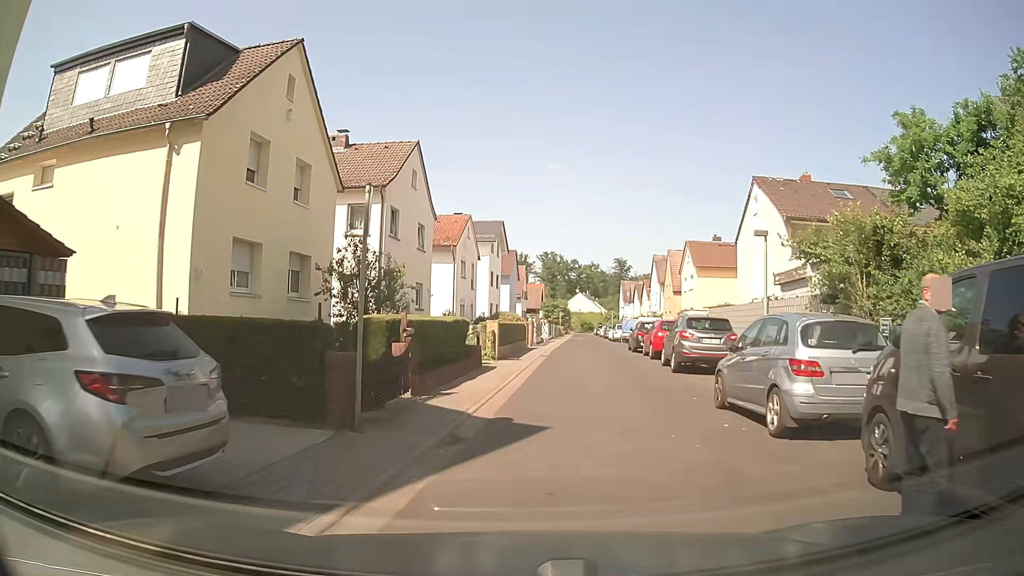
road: residential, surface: asphalt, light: Day
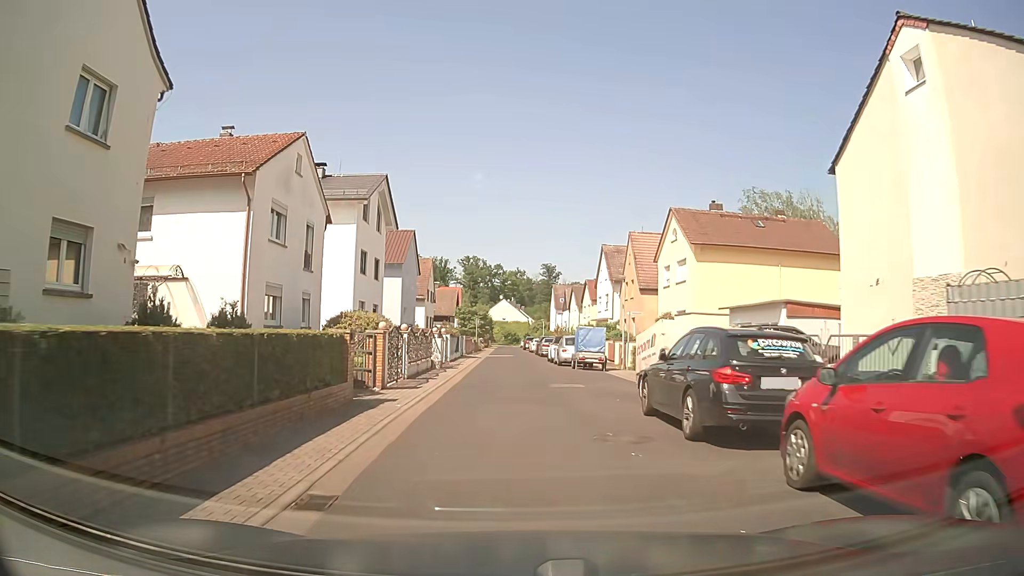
(+1.8, +22.7) m; +6°
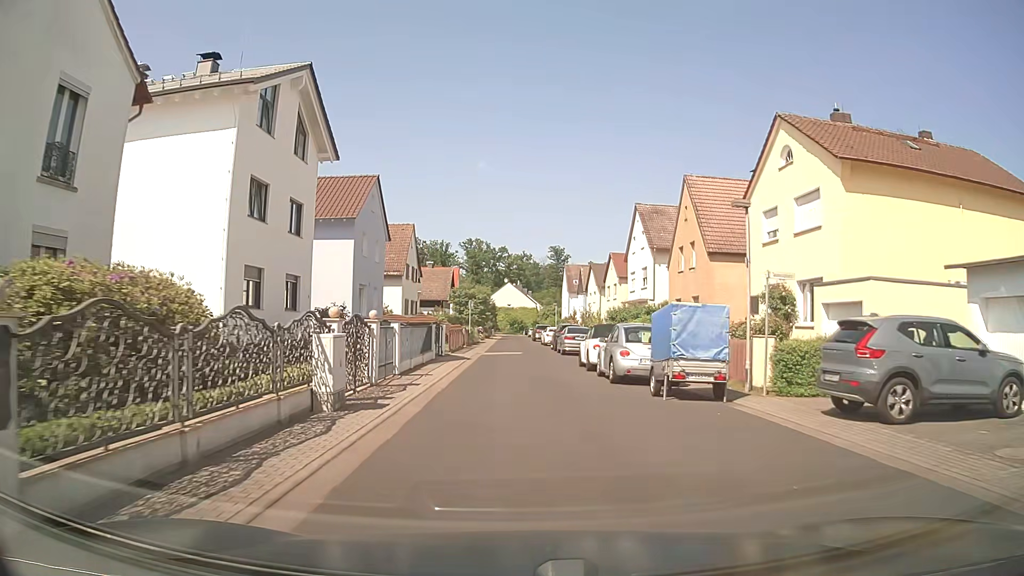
(-0.2, +16.4) m; -1°
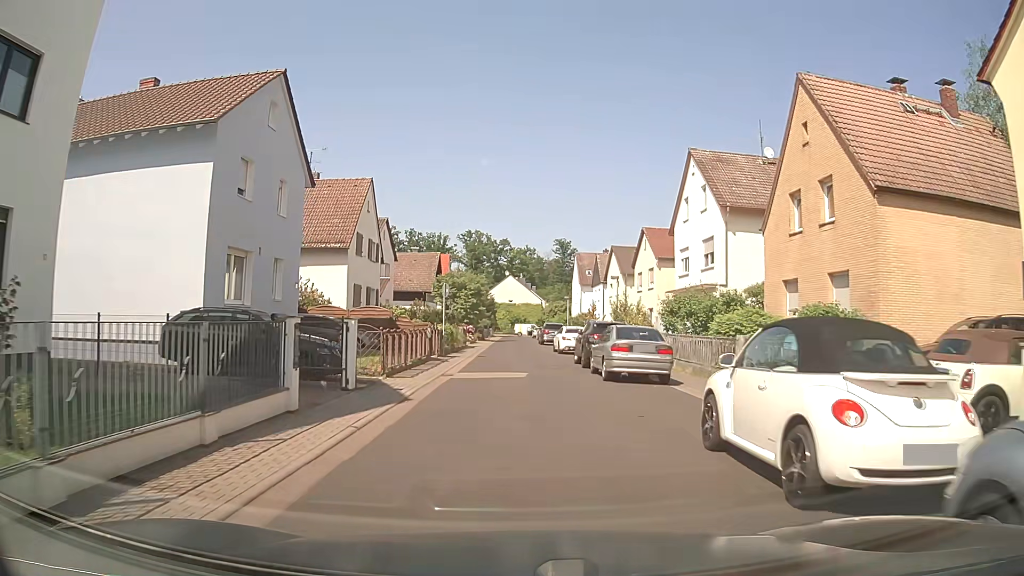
(+0.1, +16.3) m; 0°
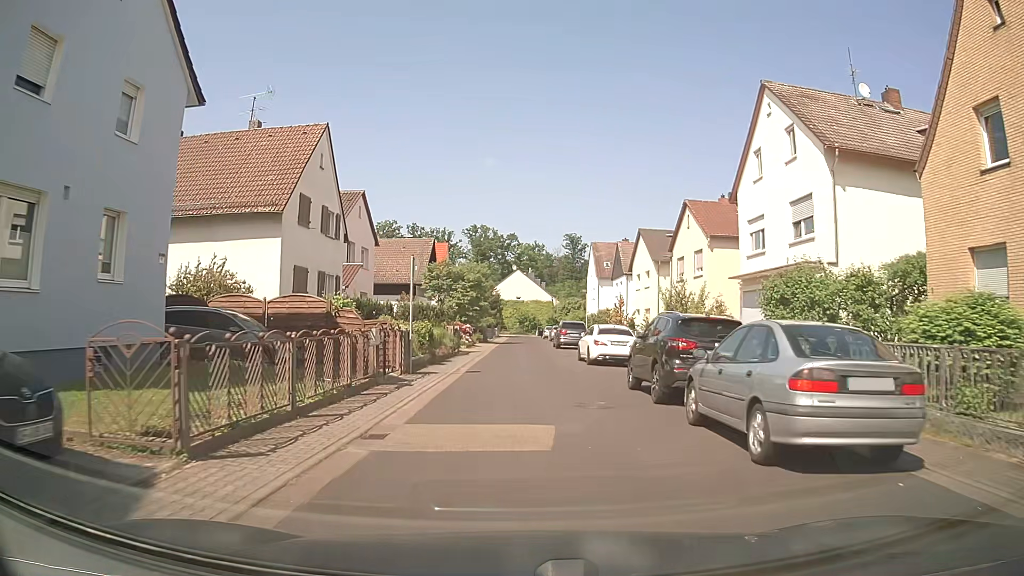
(-0.1, +10.6) m; -2°
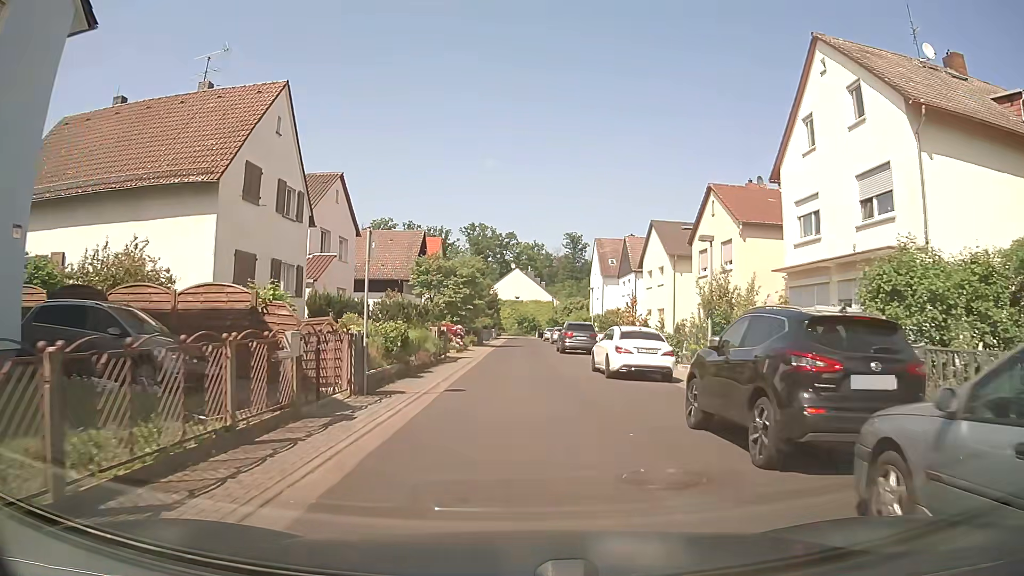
(+0.1, +5.2) m; +1°
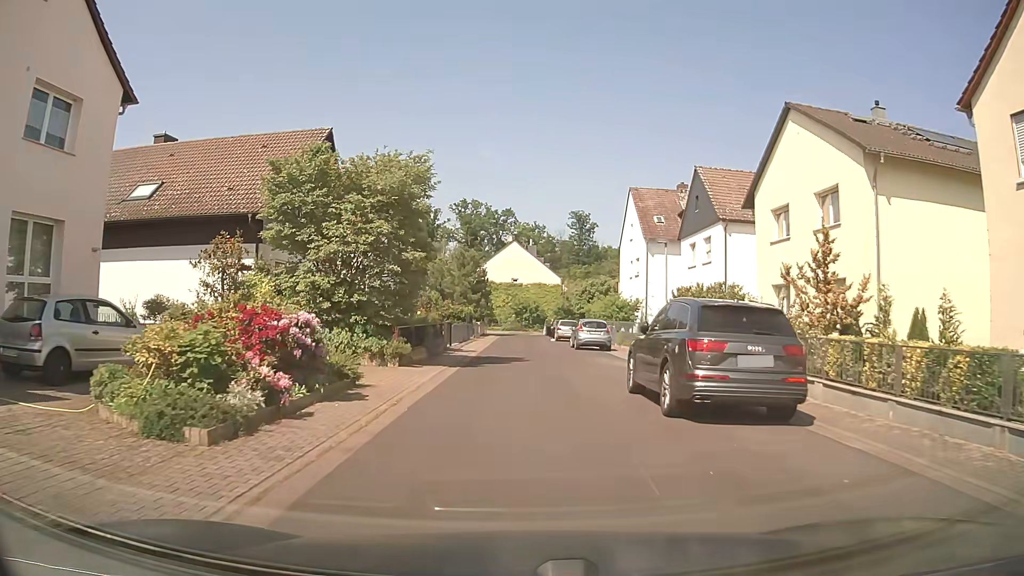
(+0.1, +25.6) m; 0°
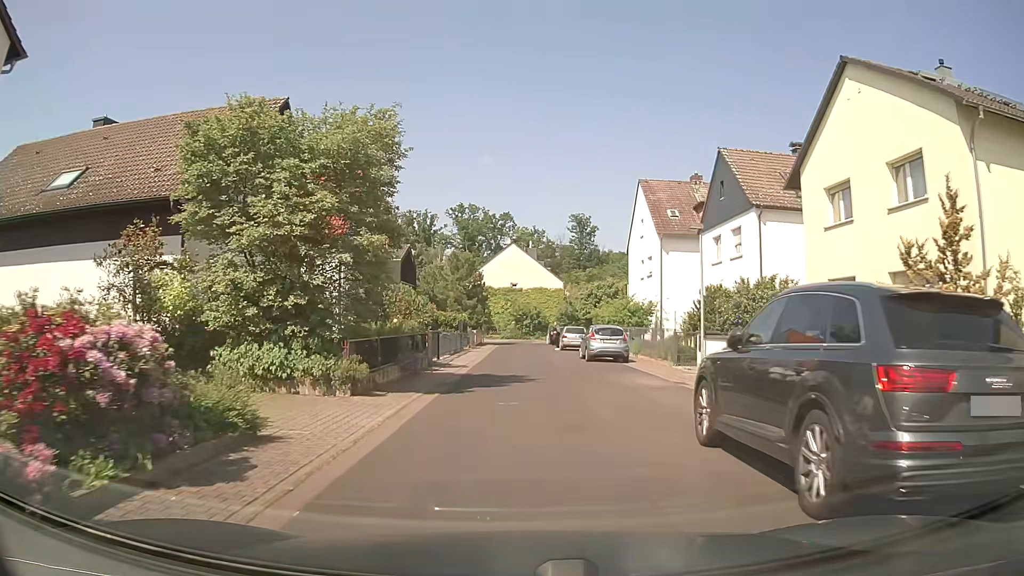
(0.0, +5.0) m; 0°
(0, +10) (0, +20) (0, +30) (0, +40) (0, +50) (+3, +59) (+12, +63) (+22, +62) (+32, +61) (+42, +59) m
